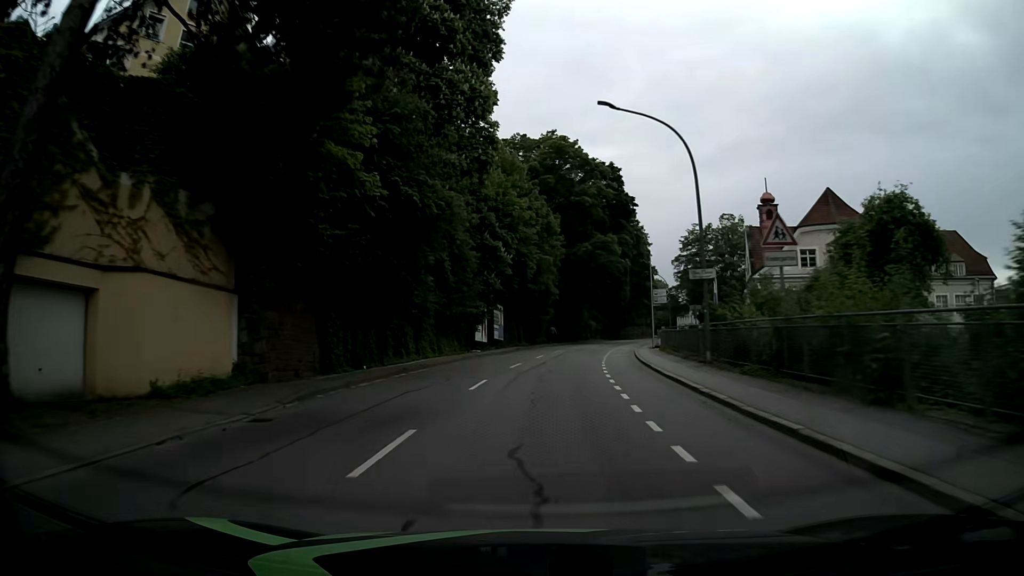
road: tertiary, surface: asphalt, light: Day
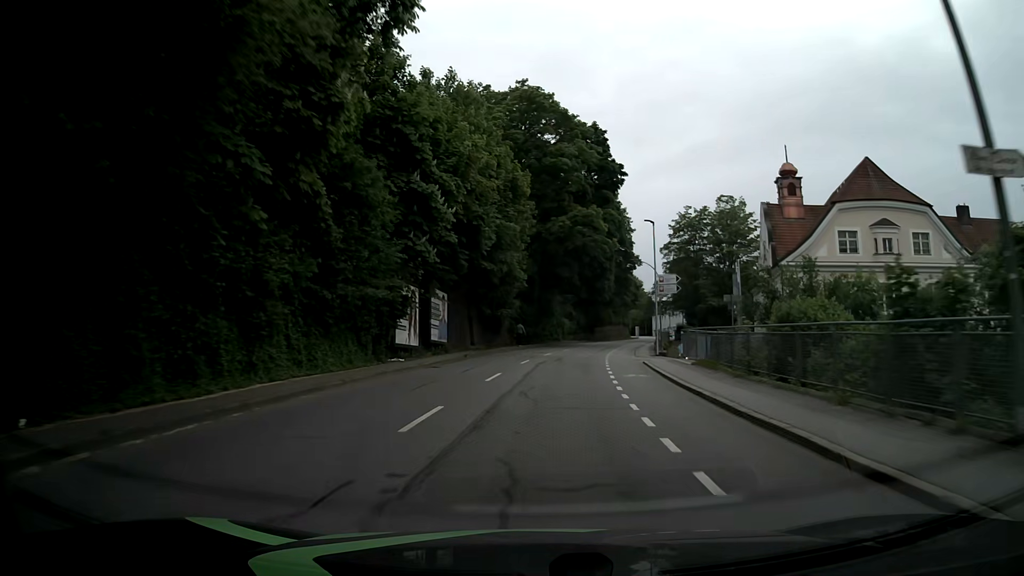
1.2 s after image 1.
(+0.4, +15.5) m; +3°
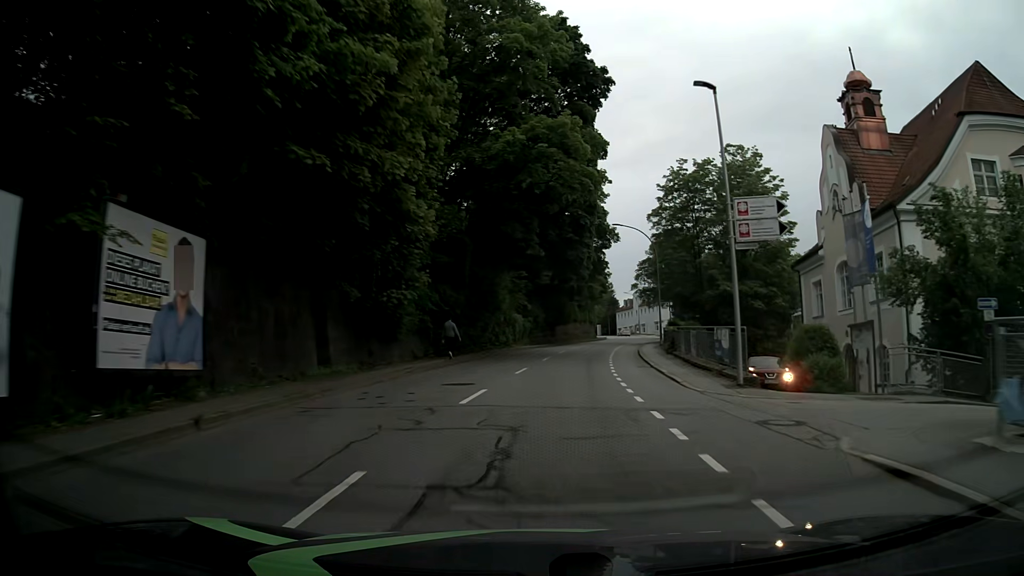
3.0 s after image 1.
(+0.8, +23.3) m; +4°
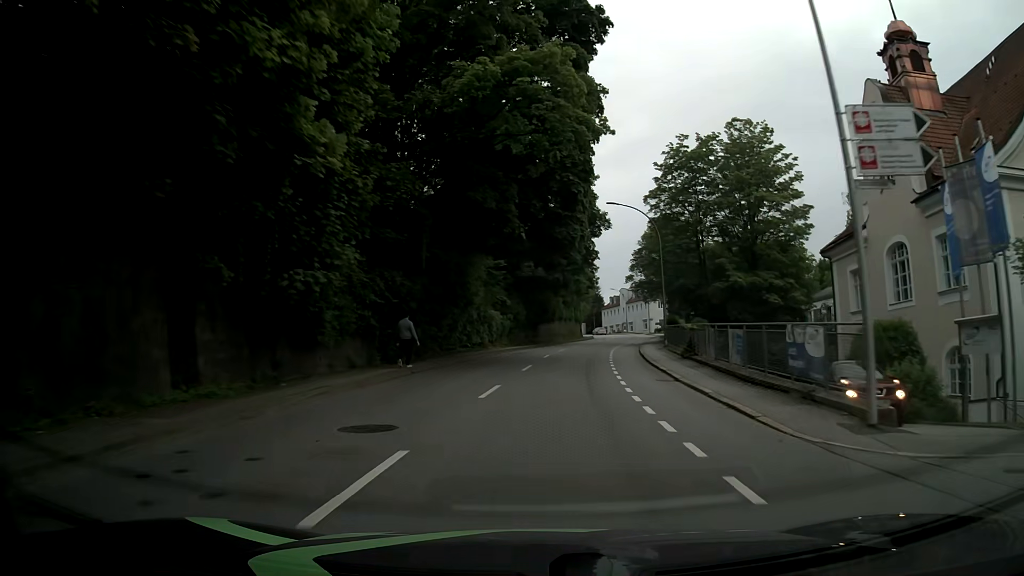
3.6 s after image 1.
(+0.2, +7.8) m; +2°
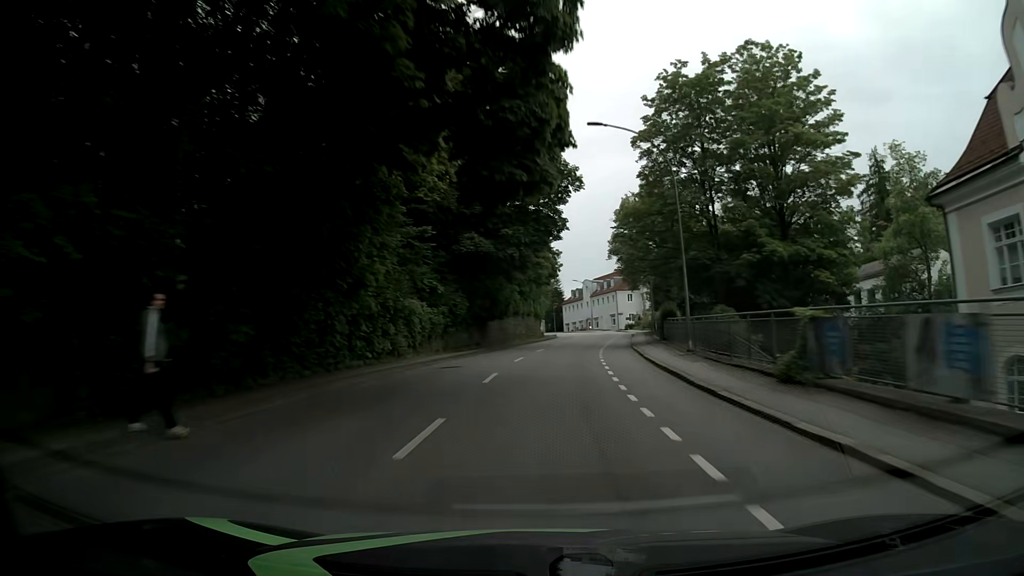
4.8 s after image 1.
(+0.5, +15.6) m; +4°
